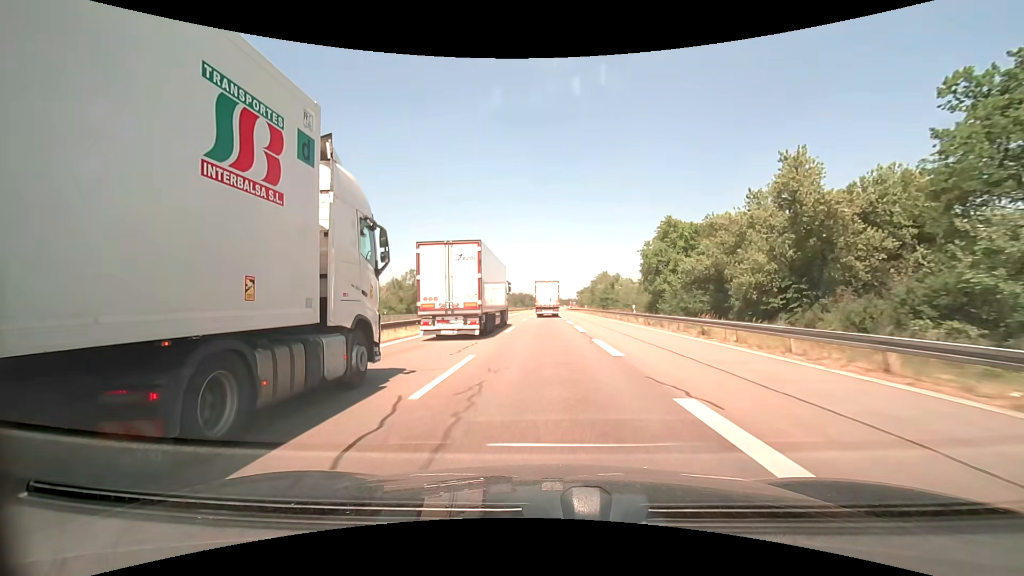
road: motorway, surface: asphalt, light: Day
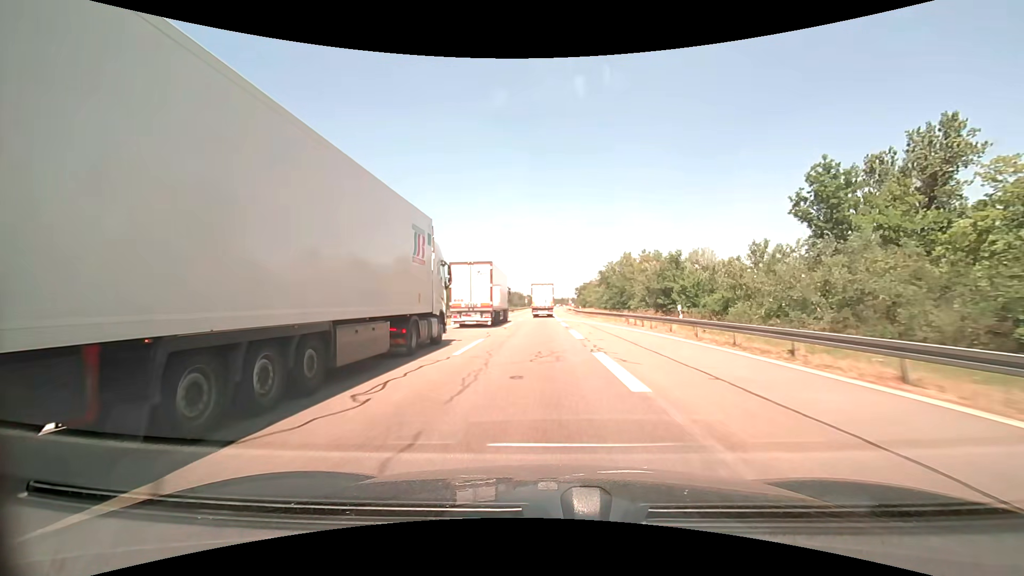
(+0.6, +65.5) m; +1°
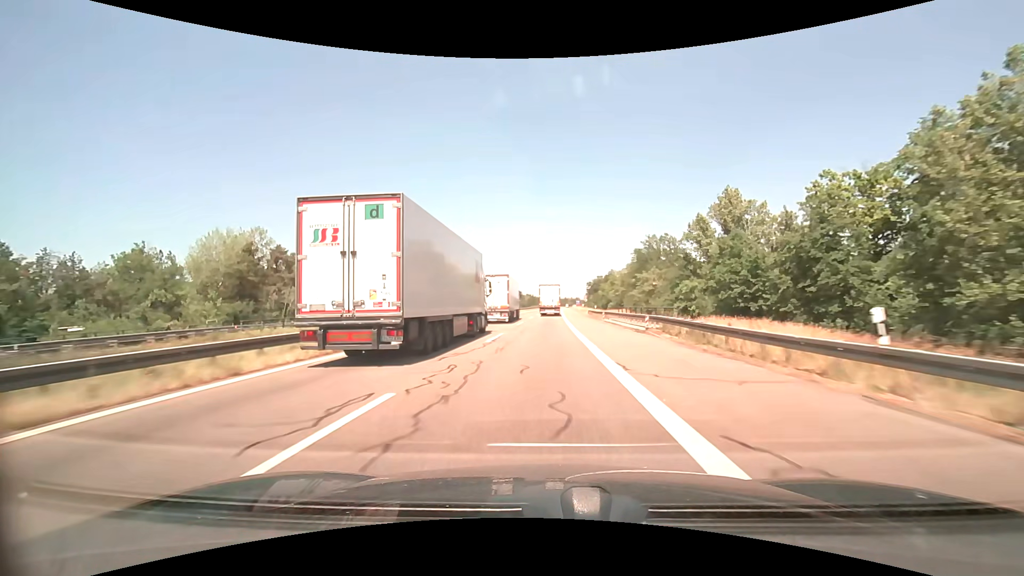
(+0.1, +65.8) m; 0°
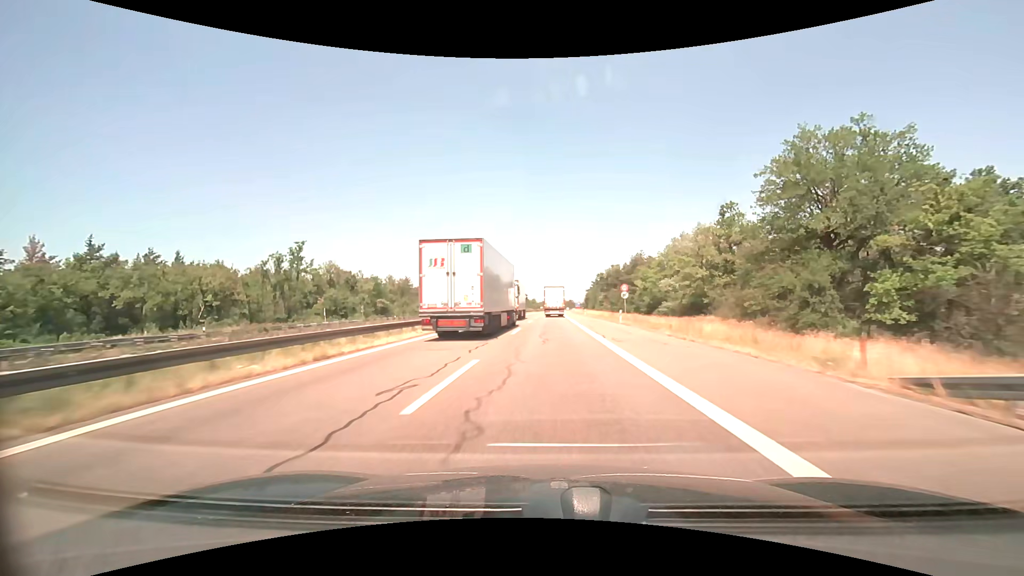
(+0.4, +67.2) m; +1°
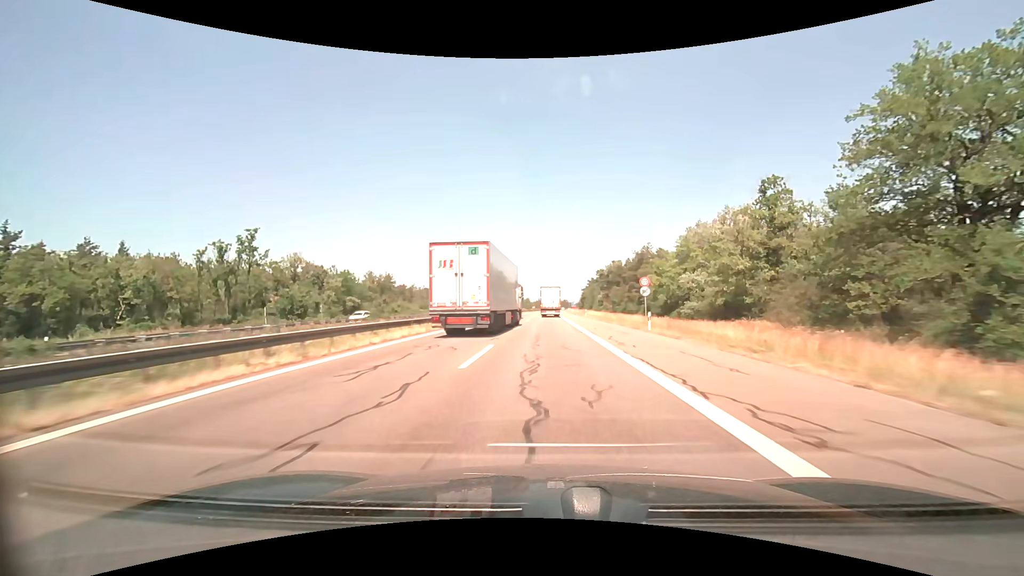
(+0.1, +13.6) m; +1°
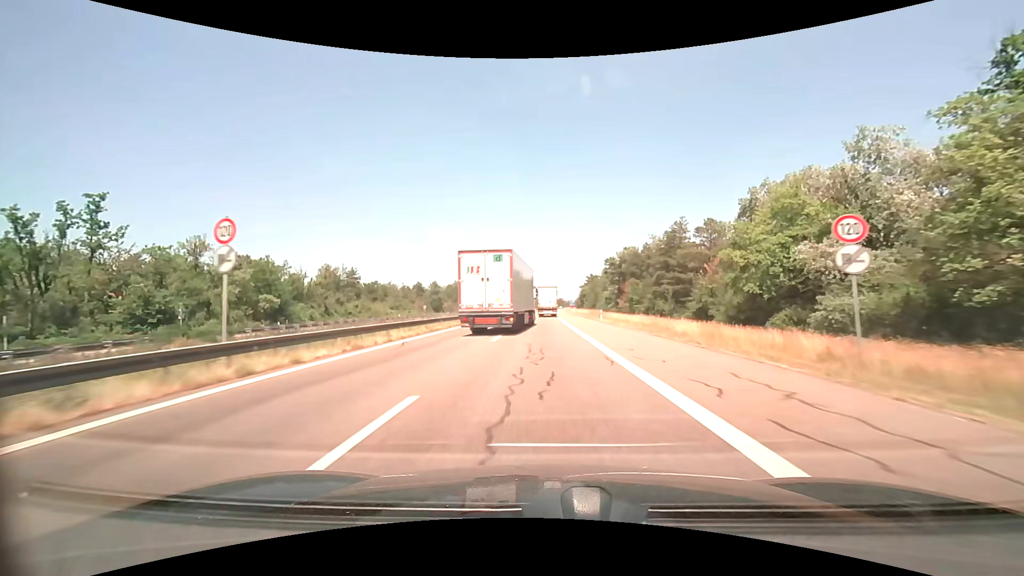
(+0.1, +27.3) m; +1°
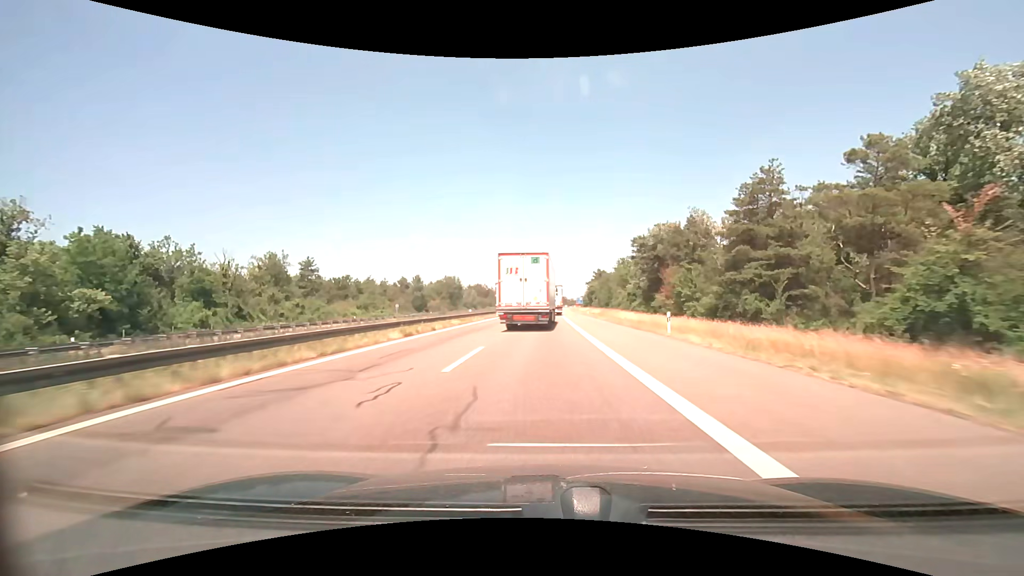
(-0.1, +27.2) m; 0°
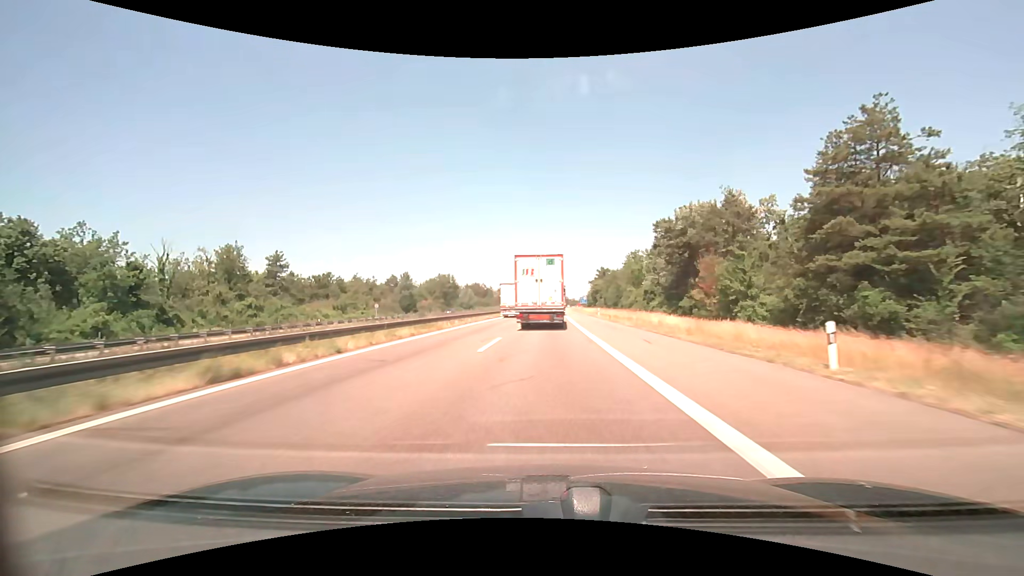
(0.0, +13.6) m; 0°
(0, +10) (0, +20) (0, +30) (0, +40) (0, +50) (0, +60) (+1, +70) (+1, +80) (+1, +90) (+1, +100) m
